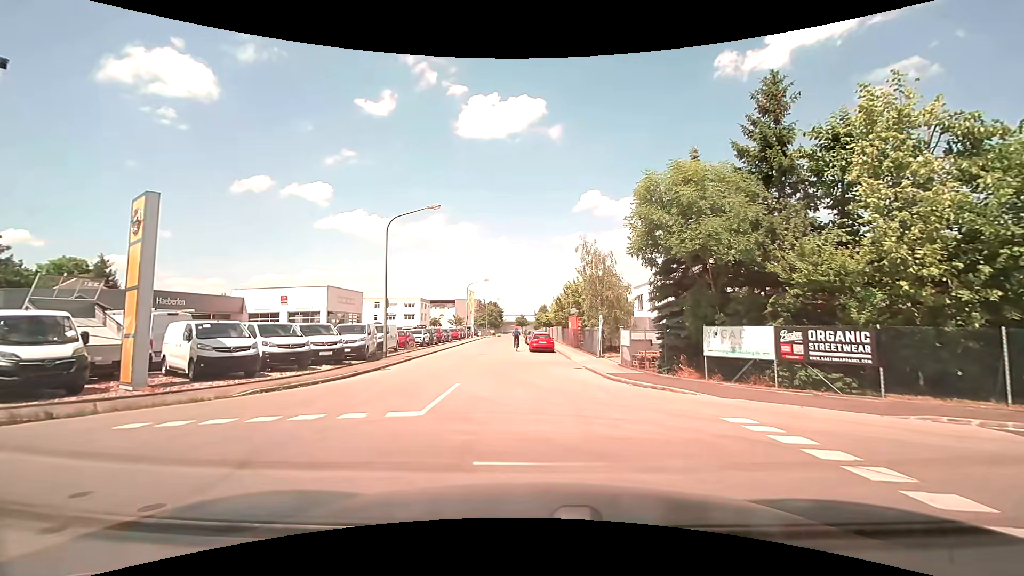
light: Day
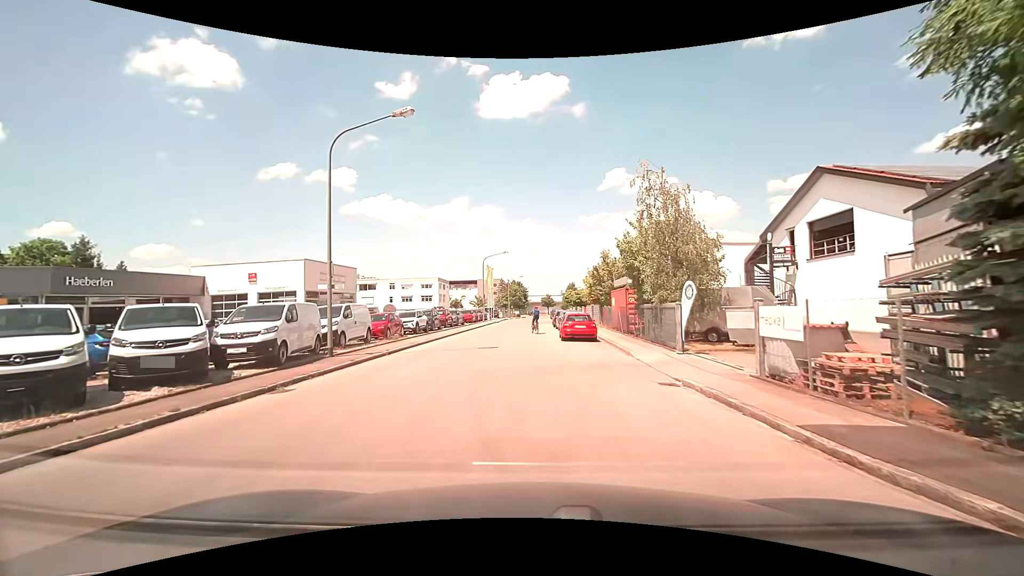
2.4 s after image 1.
(-0.3, +11.3) m; -2°
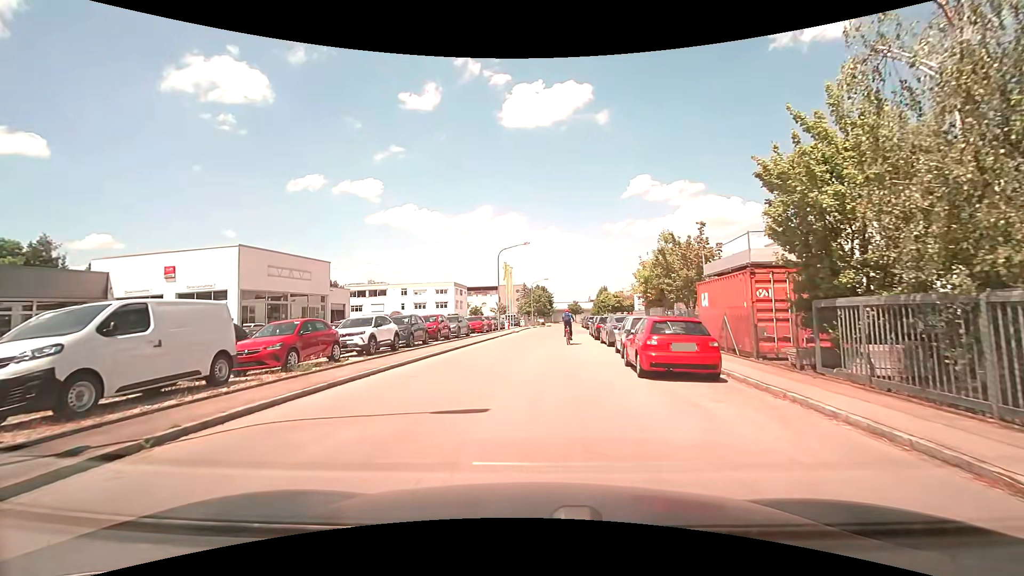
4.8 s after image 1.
(-0.5, +13.0) m; -3°
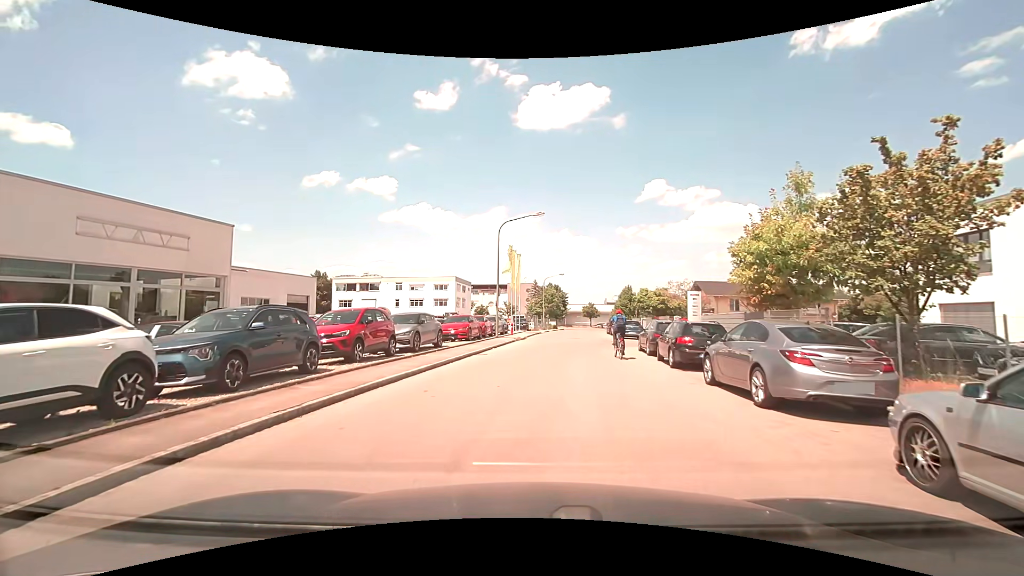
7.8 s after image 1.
(-0.3, +14.4) m; -3°
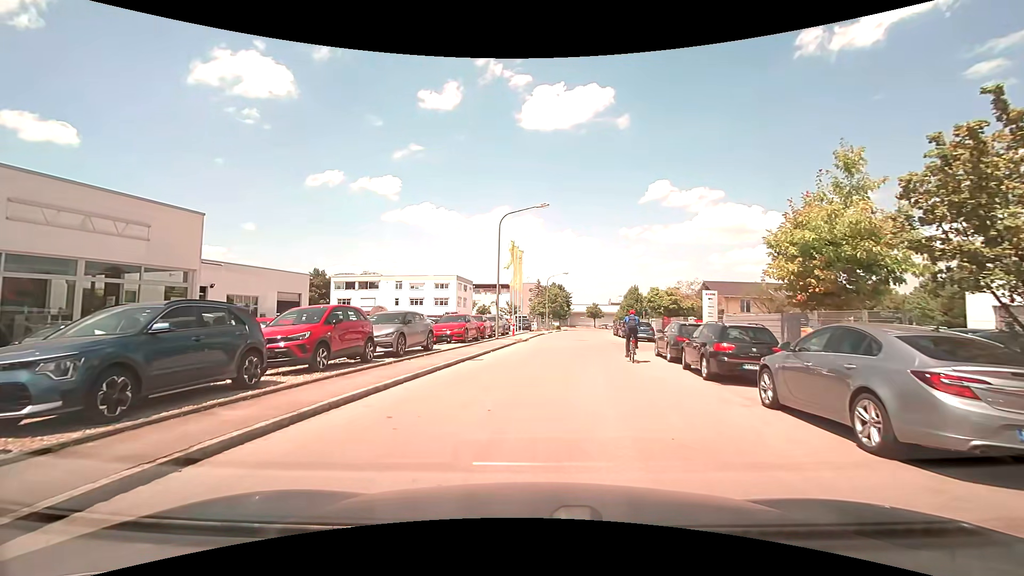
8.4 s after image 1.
(0.0, +2.6) m; 0°
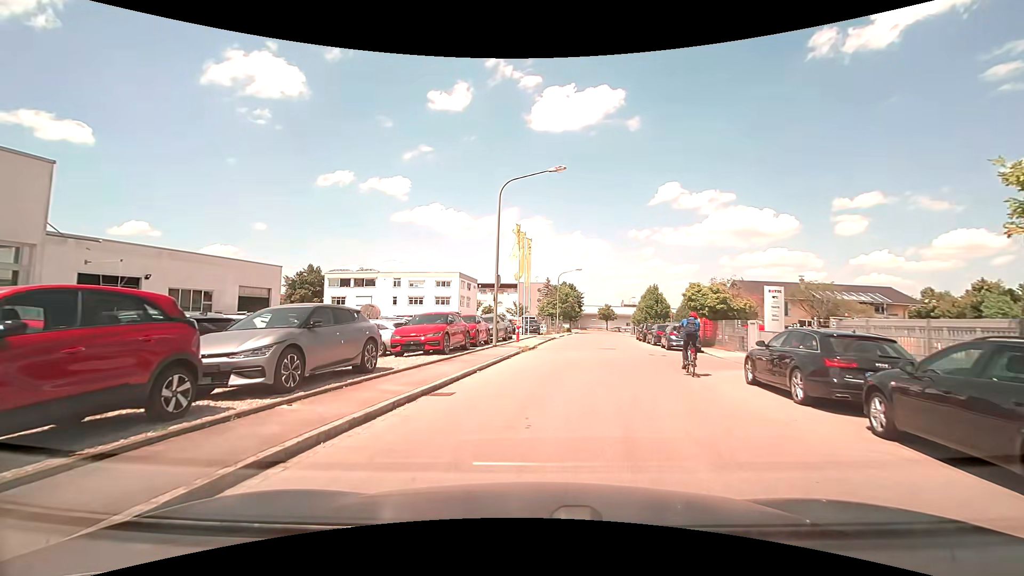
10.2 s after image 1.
(0.0, +8.0) m; -1°
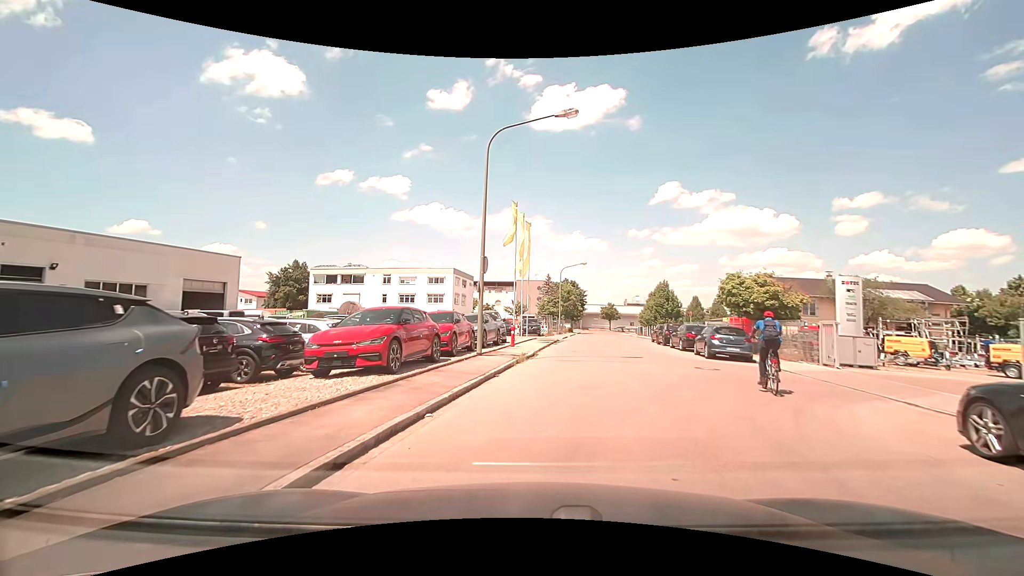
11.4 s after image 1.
(0.0, +6.5) m; +1°
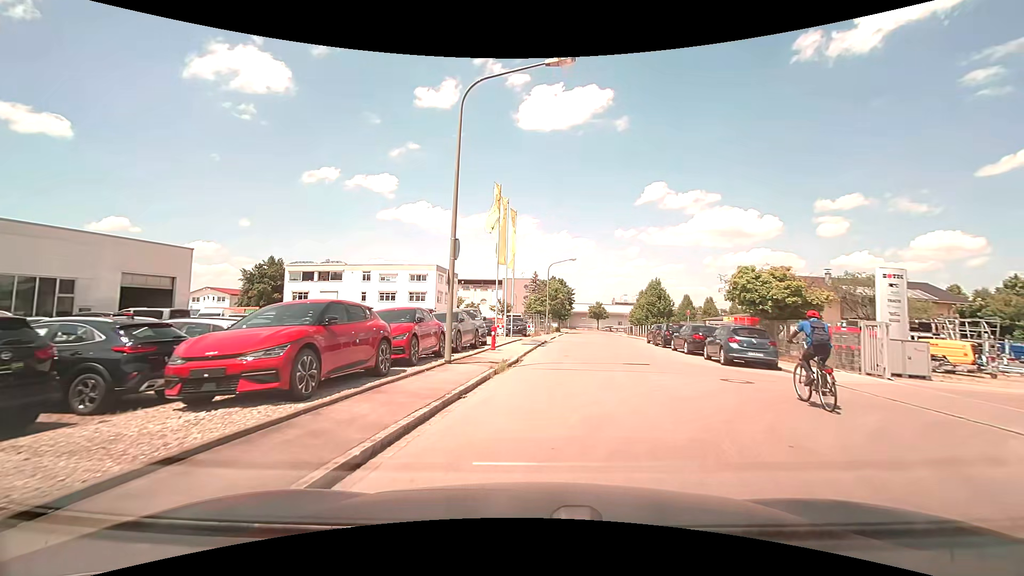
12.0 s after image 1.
(0.0, +3.6) m; +1°
(+1, +10) (+2, +20) (+3, +30) (+5, +40) (+6, +50) (+8, +59) (+9, +69) (+10, +79) (+11, +89) (+12, +99) m
